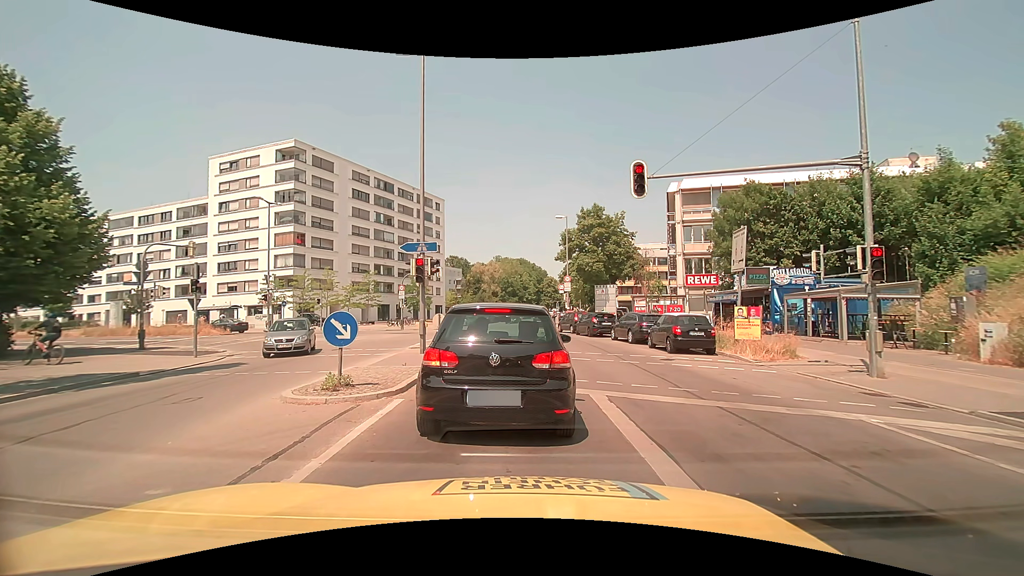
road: secondary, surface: asphalt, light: Day
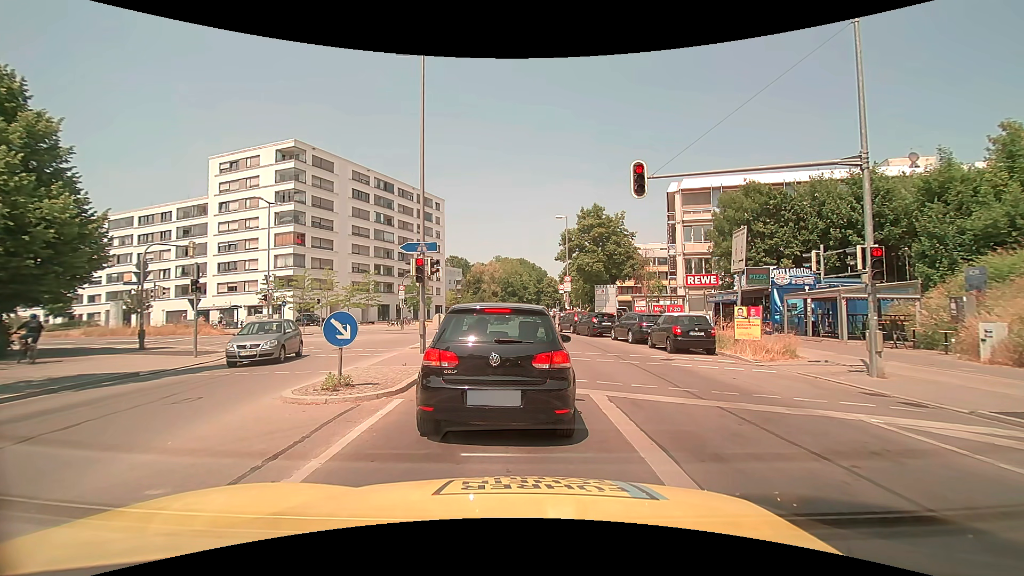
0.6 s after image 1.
(0.0, 0.0) m; 0°
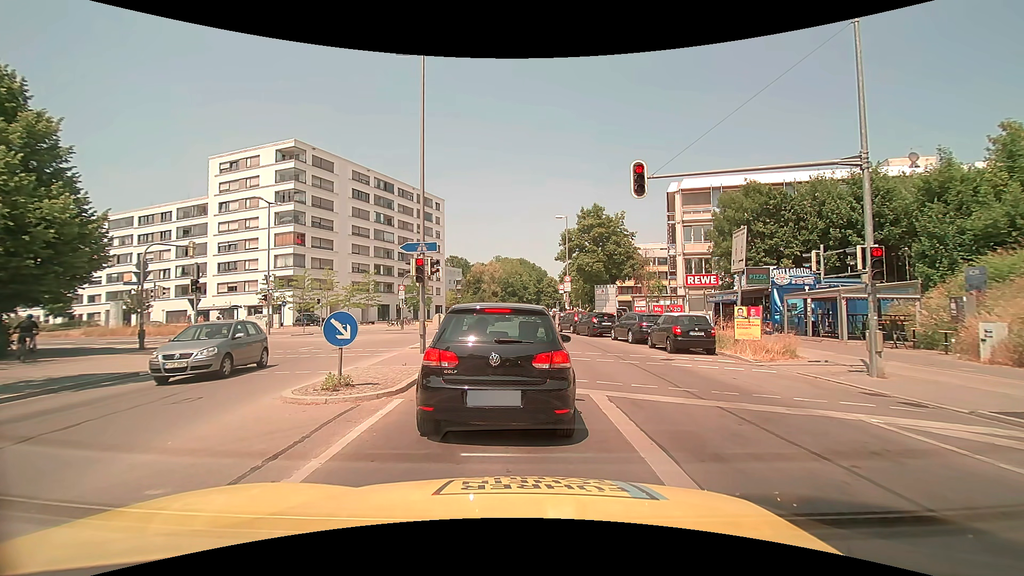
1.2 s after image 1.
(0.0, 0.0) m; 0°
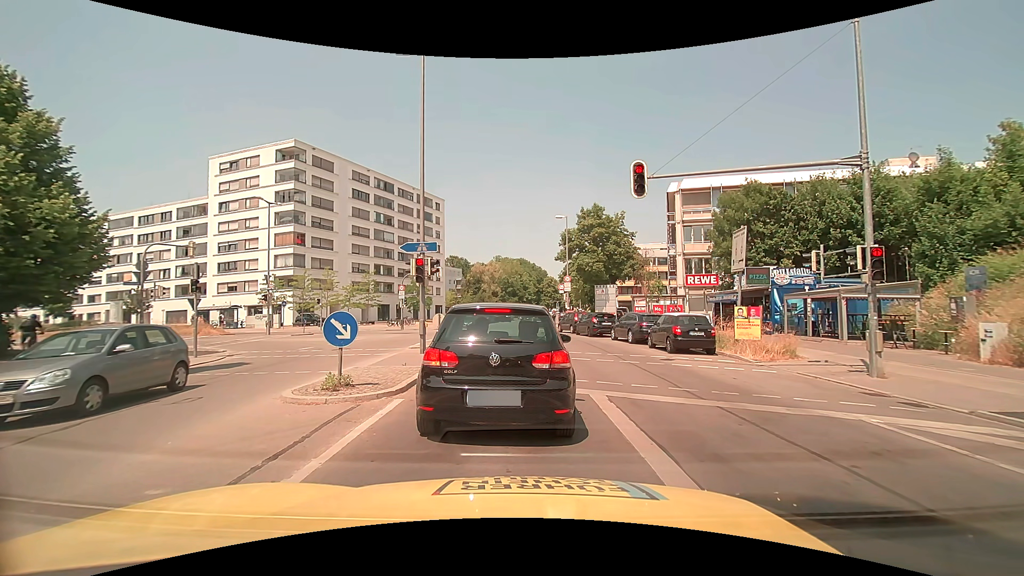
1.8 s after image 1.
(0.0, 0.0) m; 0°
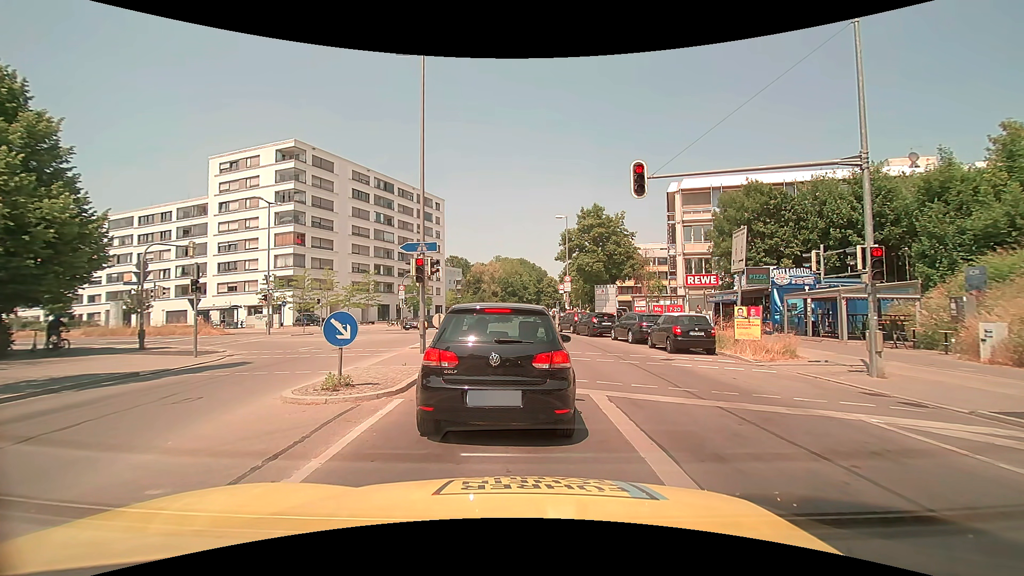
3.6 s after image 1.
(0.0, 0.0) m; 0°
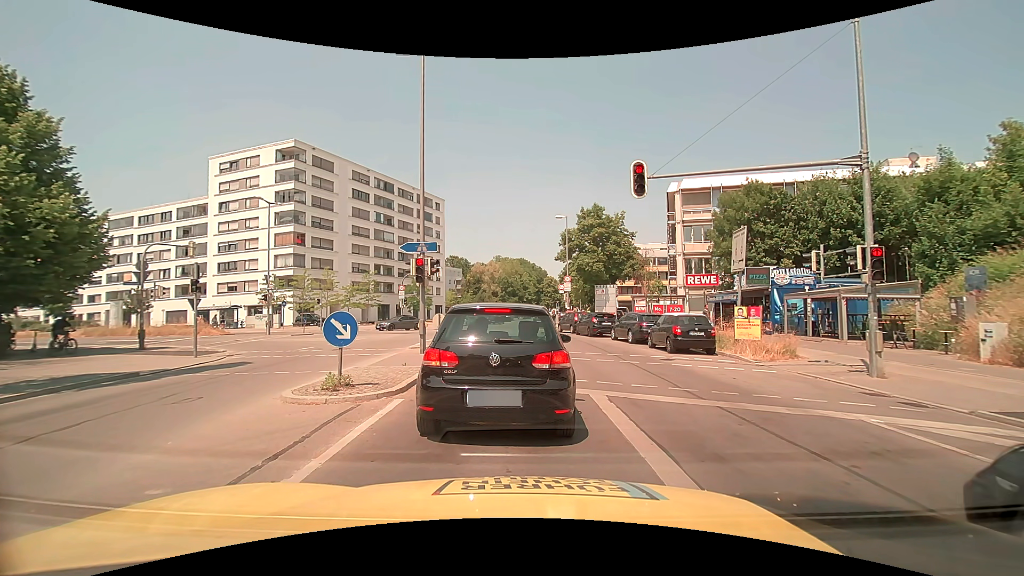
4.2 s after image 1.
(0.0, 0.0) m; 0°
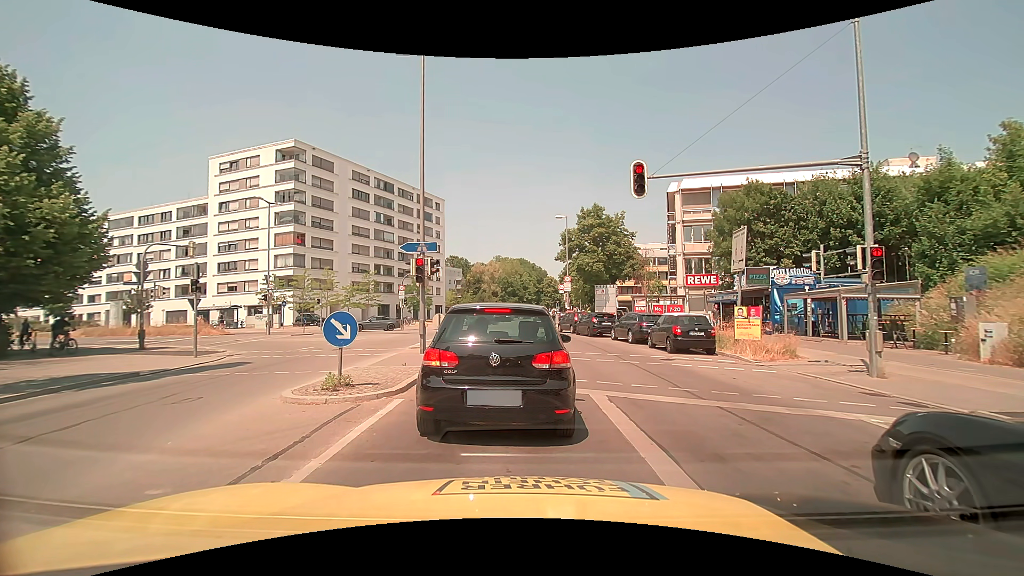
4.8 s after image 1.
(0.0, 0.0) m; 0°
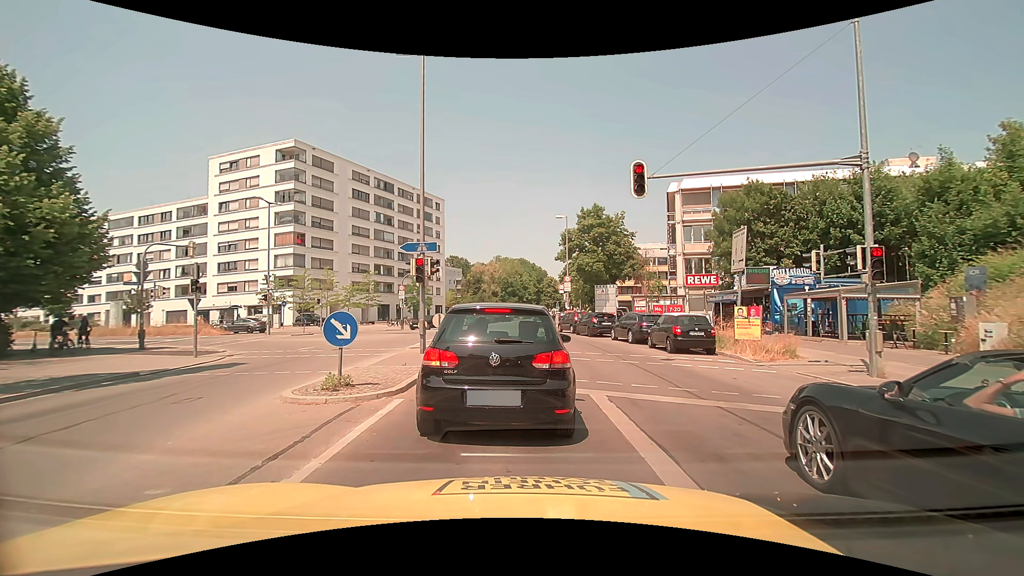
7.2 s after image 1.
(0.0, 0.0) m; 0°
